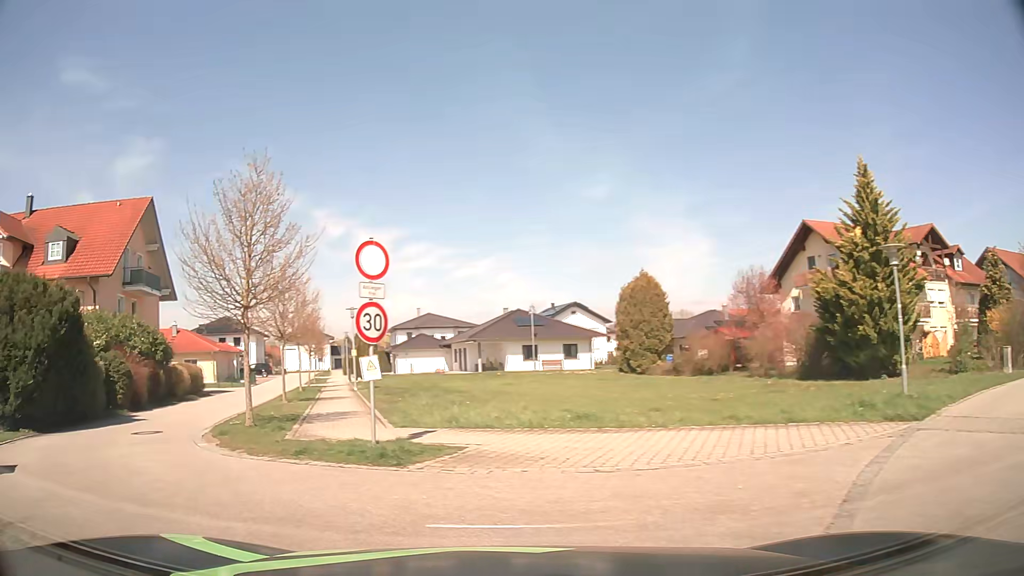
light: Day
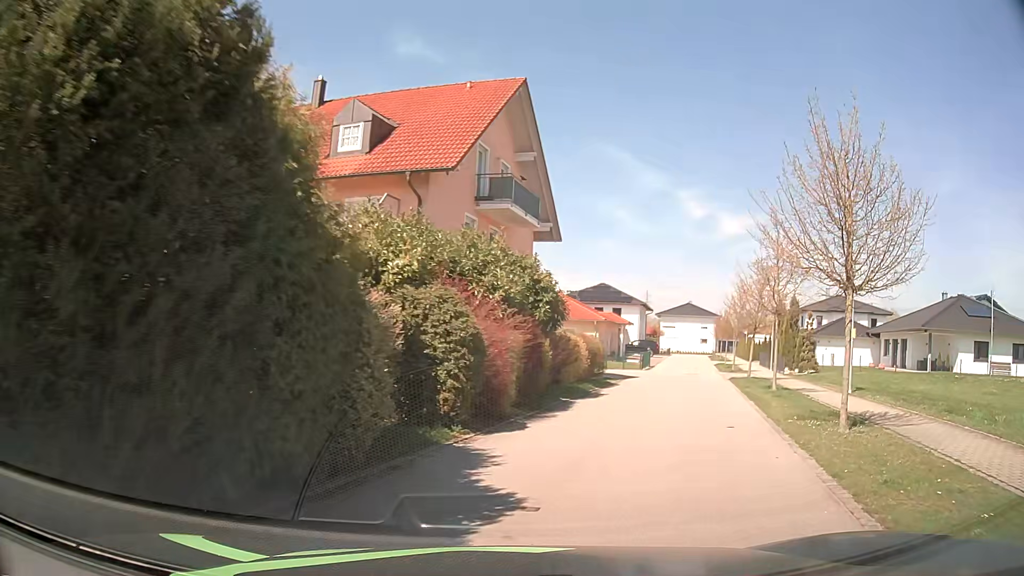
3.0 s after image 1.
(-6.5, +12.9) m; -30°
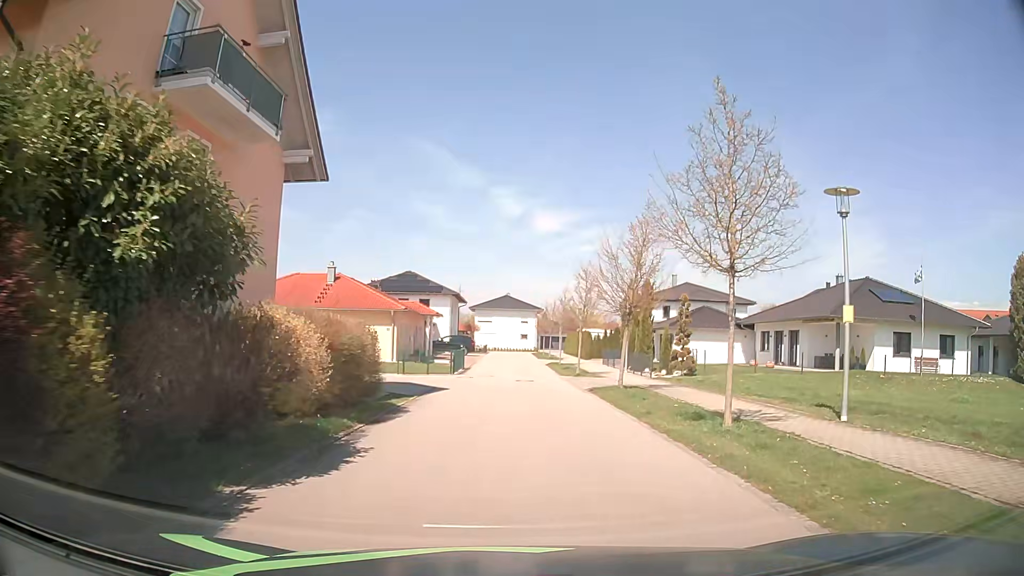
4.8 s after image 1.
(+2.0, +11.1) m; +16°
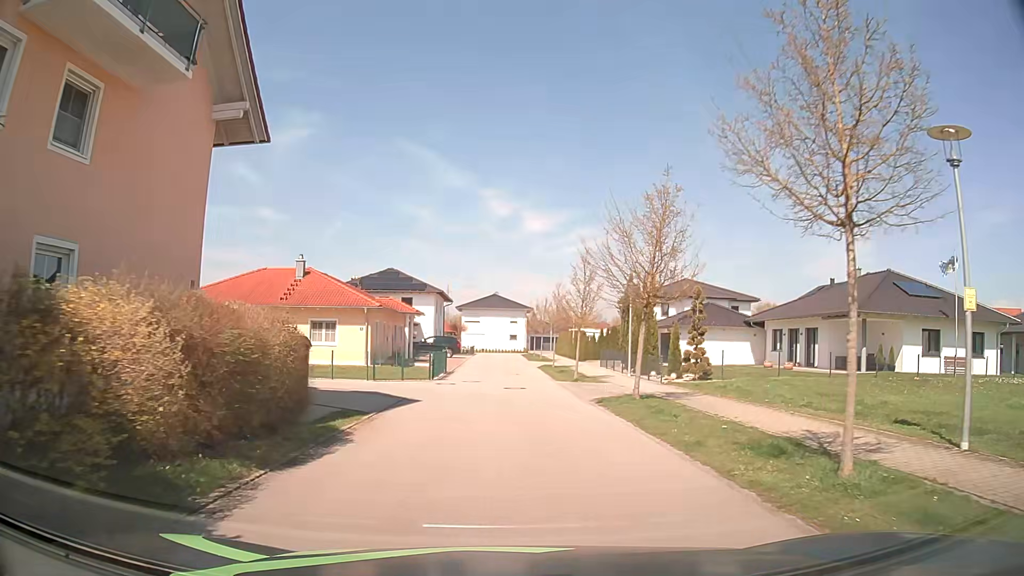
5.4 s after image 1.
(+0.1, +4.3) m; +1°
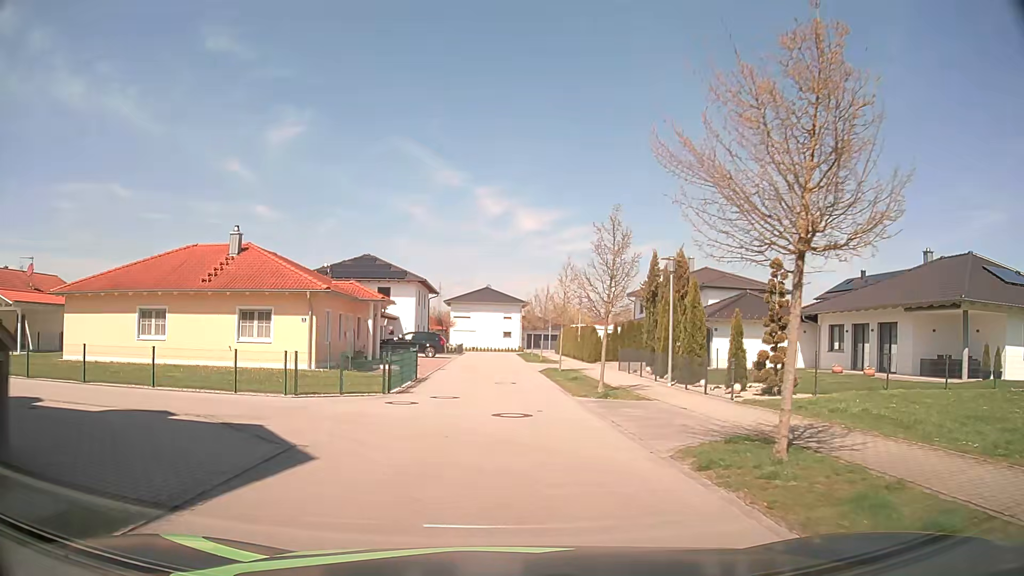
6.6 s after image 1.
(0.0, +9.2) m; 0°
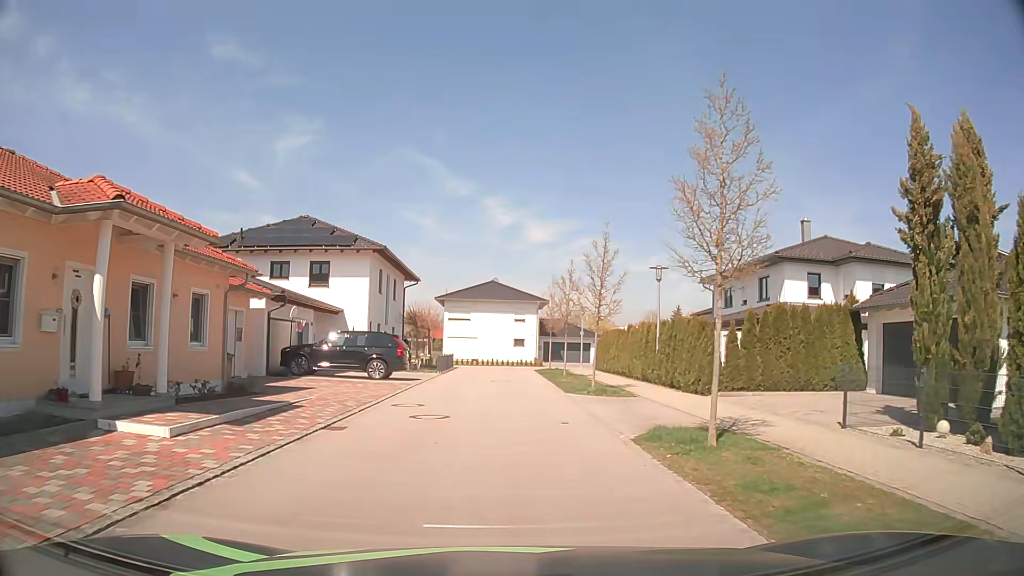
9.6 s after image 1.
(-0.1, +22.0) m; 0°
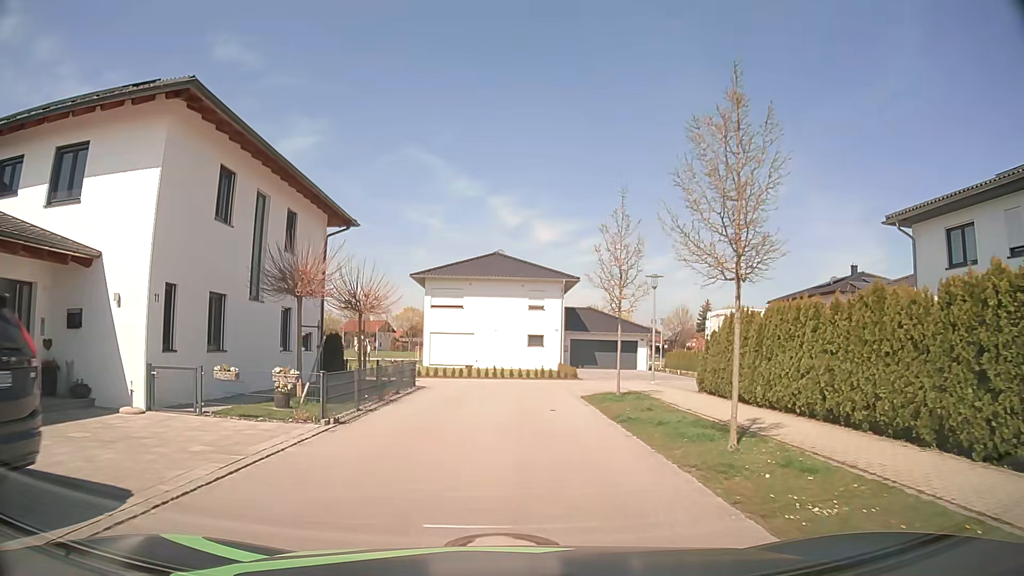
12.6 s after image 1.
(-0.2, +21.9) m; -1°
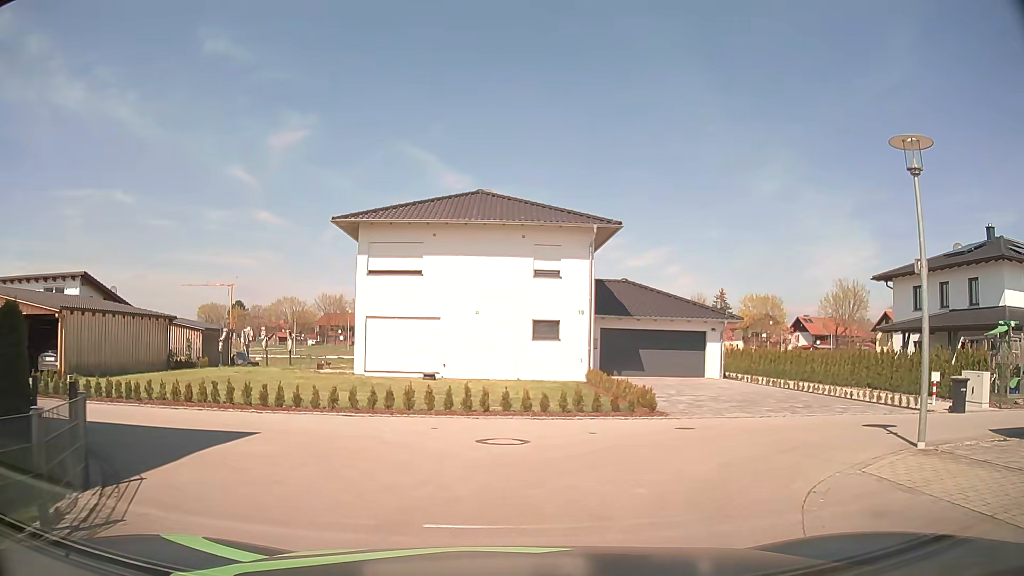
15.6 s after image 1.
(0.0, +18.8) m; 0°
(+2, +10) (+11, +13) (+21, +13) (+31, +12) (+41, +13) (+51, +12) (+57, +5) (+55, -5) (+52, -15) (+58, -21) m
